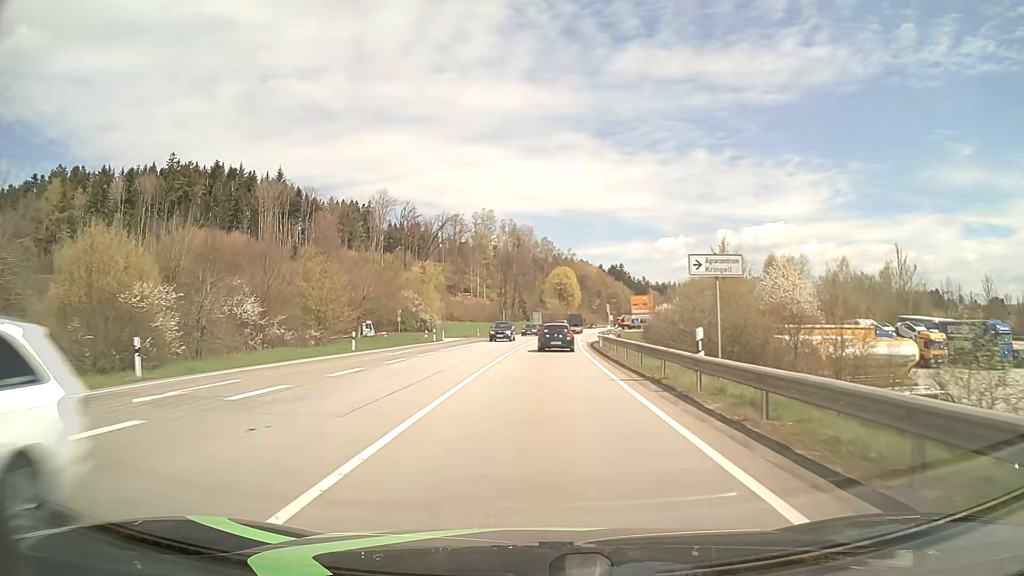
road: primary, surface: asphalt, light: Day
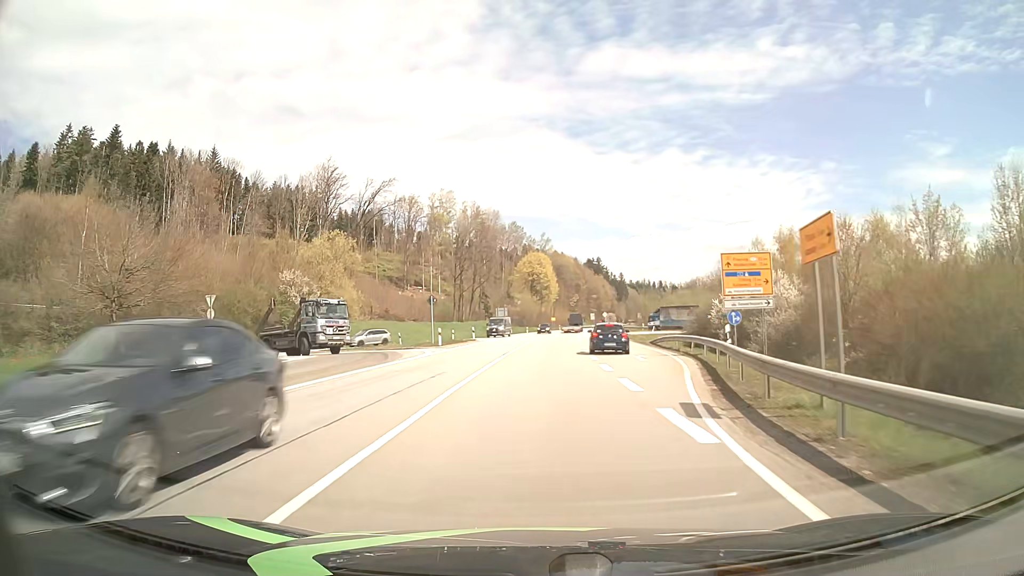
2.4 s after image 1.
(+0.9, +42.0) m; +2°
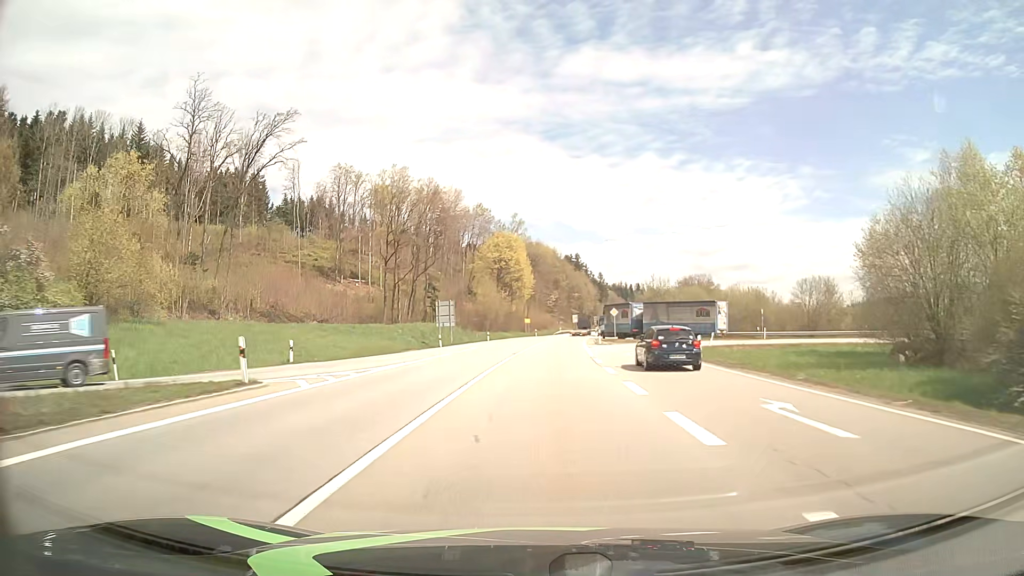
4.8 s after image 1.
(+0.9, +42.4) m; +2°
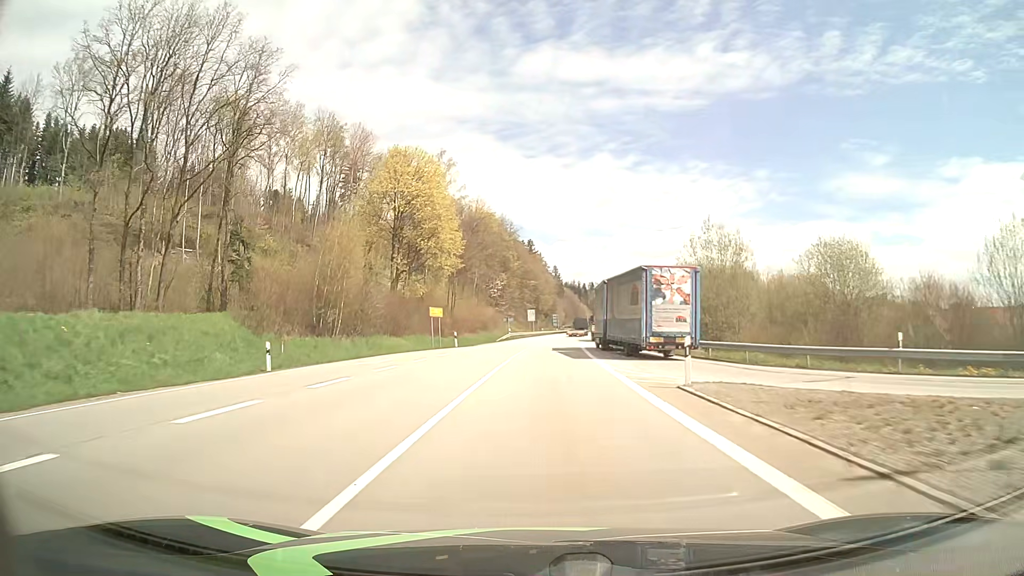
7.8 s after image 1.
(+2.1, +59.4) m; +4°
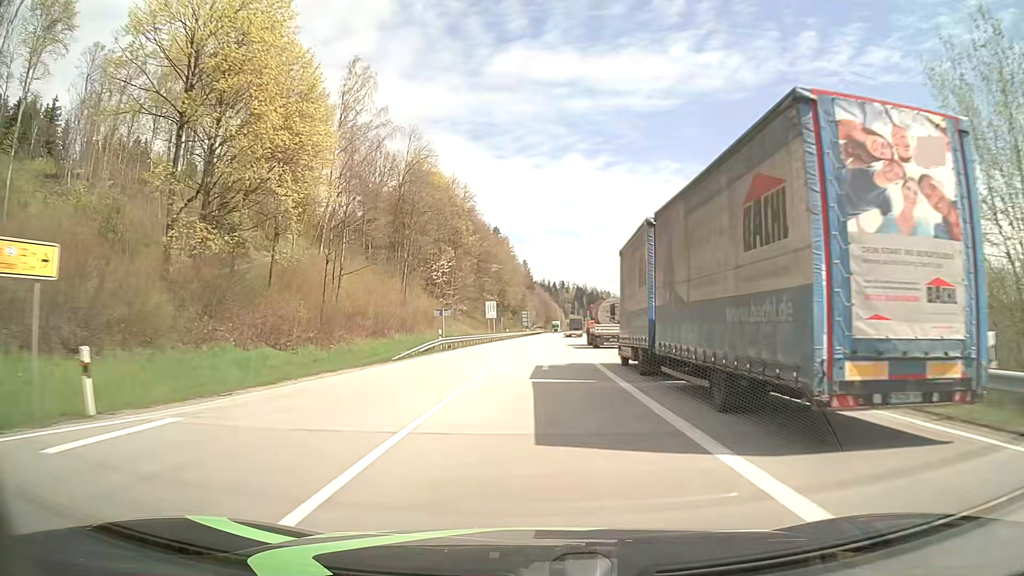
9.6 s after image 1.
(+0.9, +39.0) m; +2°
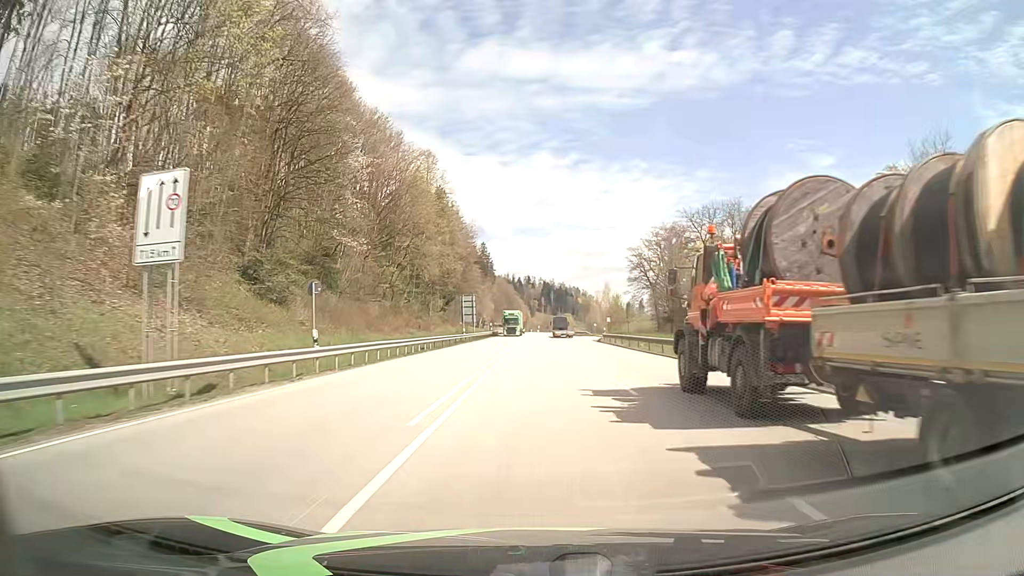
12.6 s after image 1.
(+2.2, +70.2) m; +3°
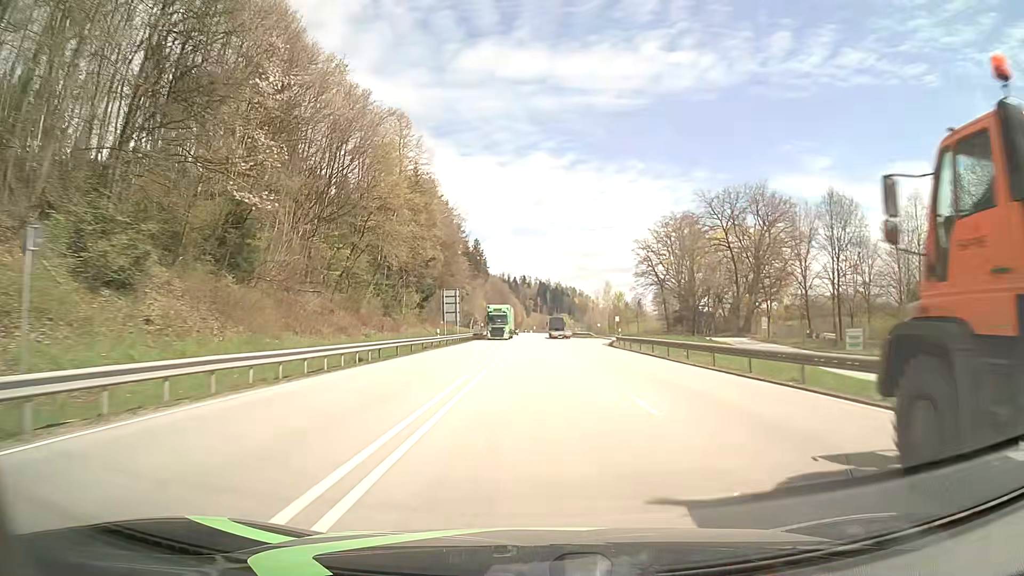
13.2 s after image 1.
(+0.1, +14.8) m; +1°
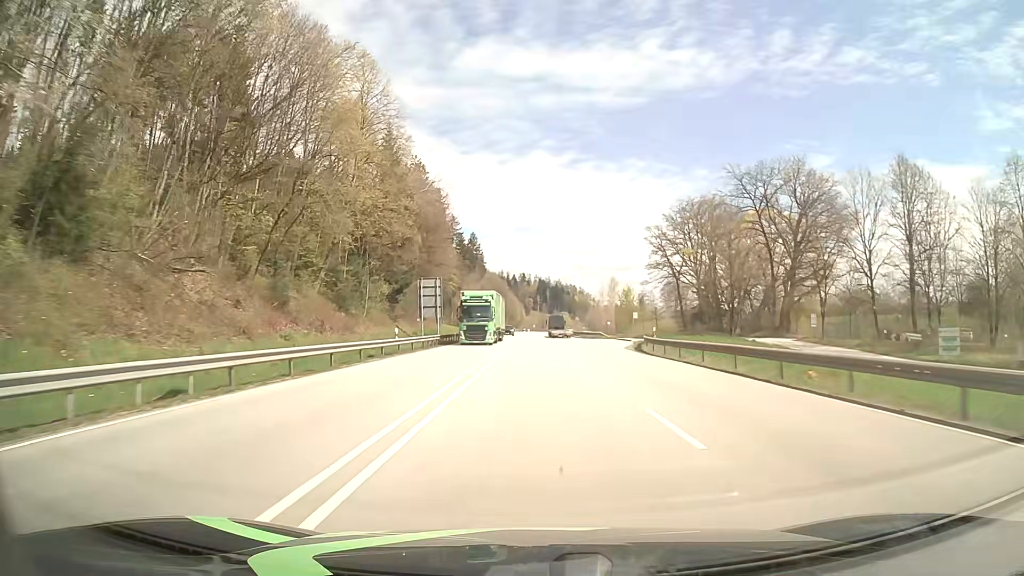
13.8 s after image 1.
(0.0, +15.0) m; 0°
